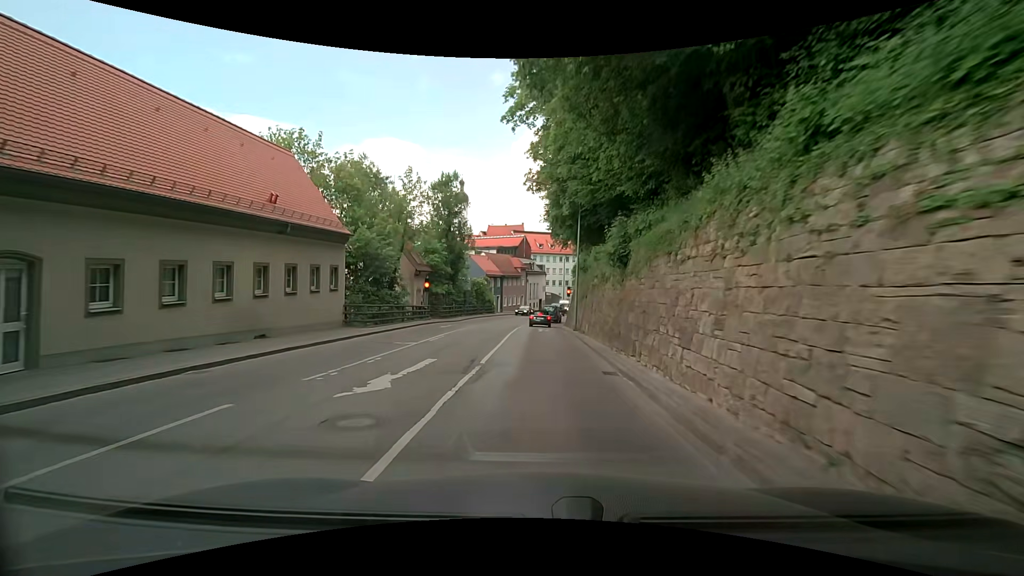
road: secondary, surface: asphalt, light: Day
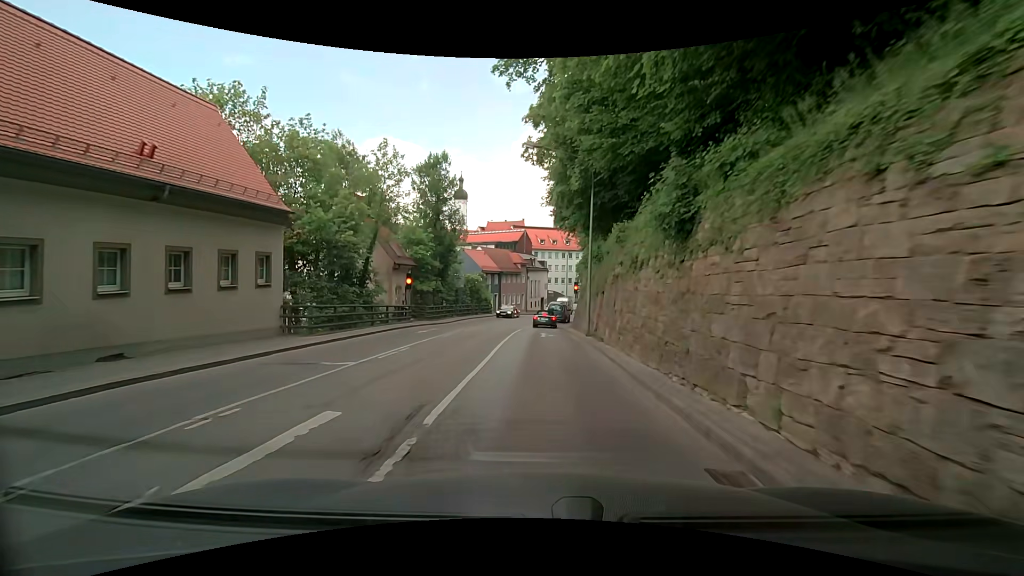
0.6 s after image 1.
(0.0, +6.1) m; 0°
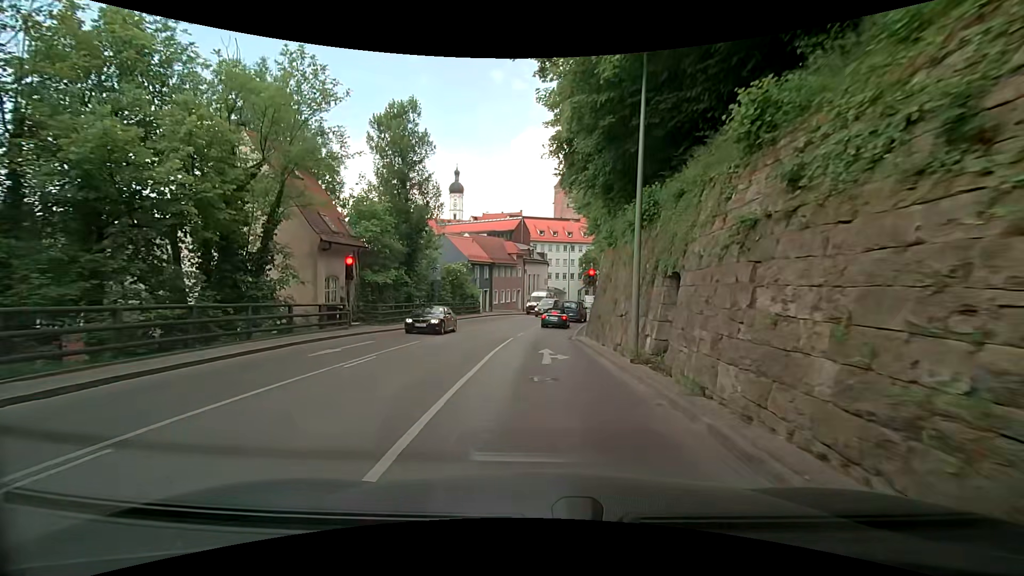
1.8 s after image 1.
(-0.1, +10.7) m; 0°
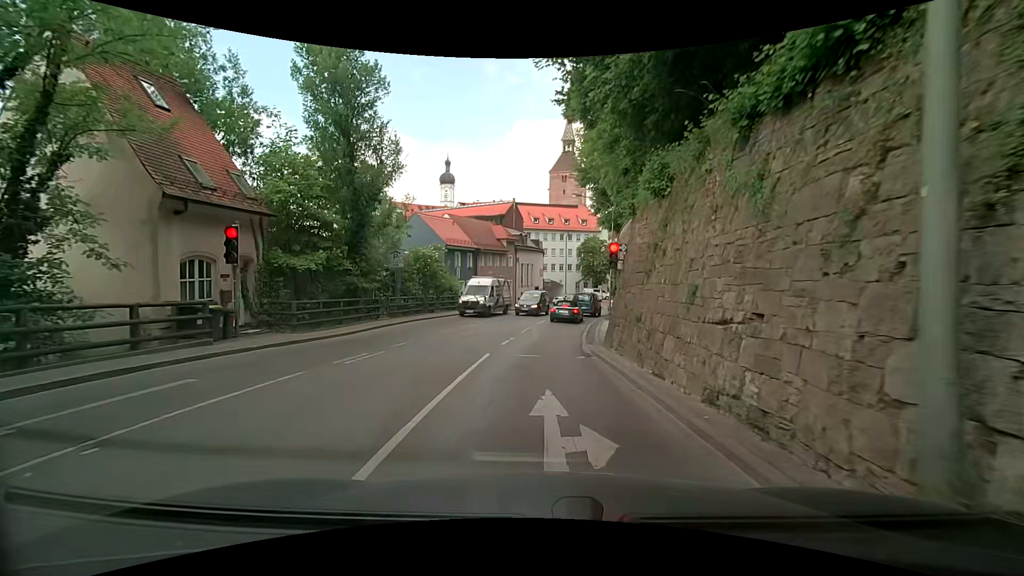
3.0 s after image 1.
(+0.1, +8.5) m; +3°
